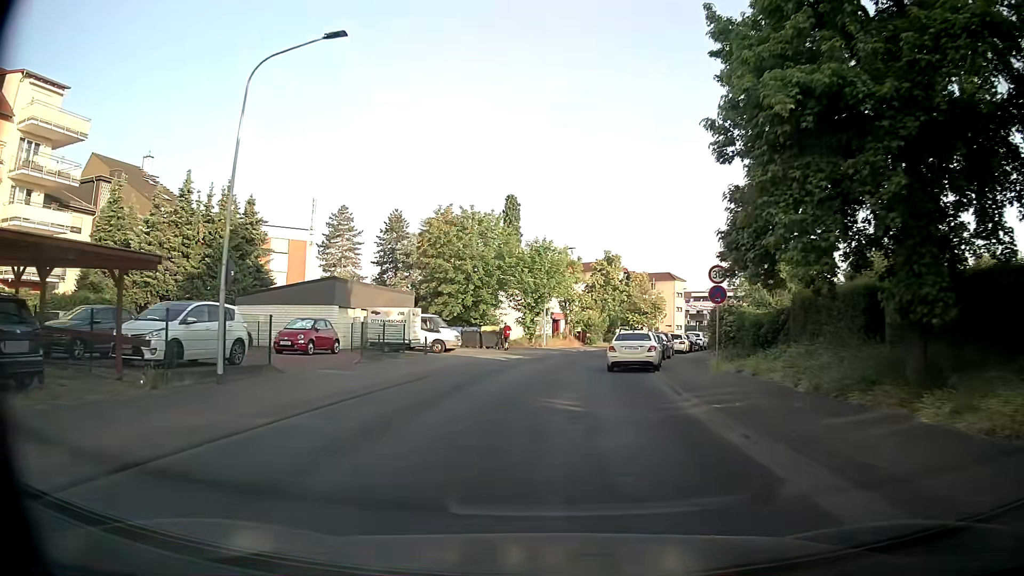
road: tertiary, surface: asphalt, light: Day
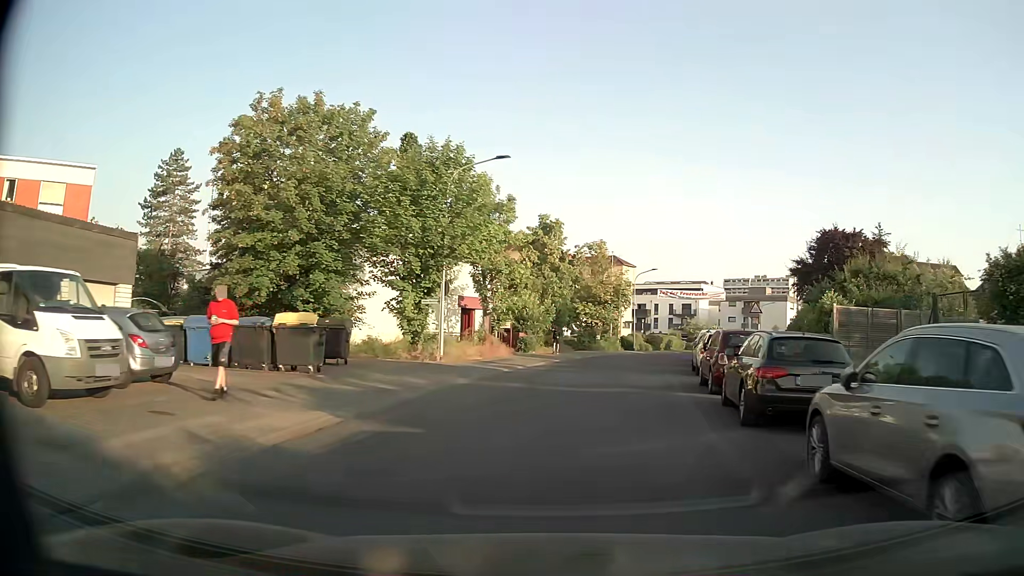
(+0.8, +27.3) m; +9°
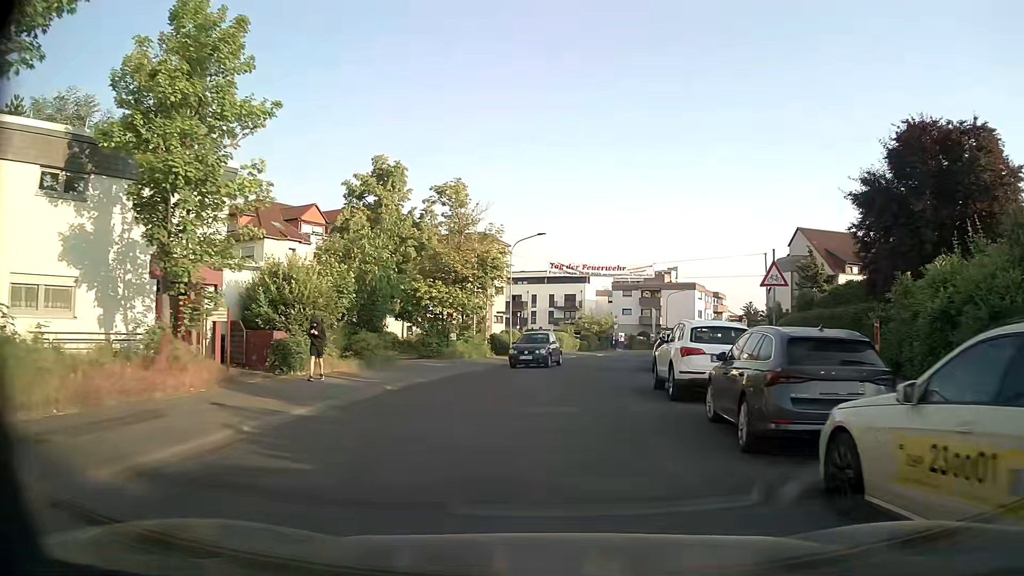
(+2.0, +20.9) m; +11°
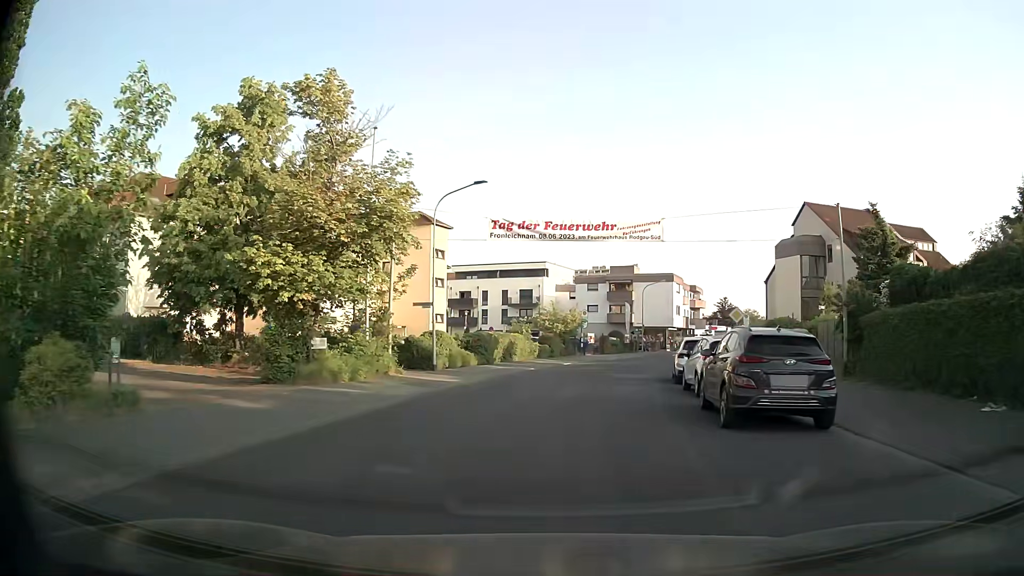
(+0.4, +14.9) m; +3°
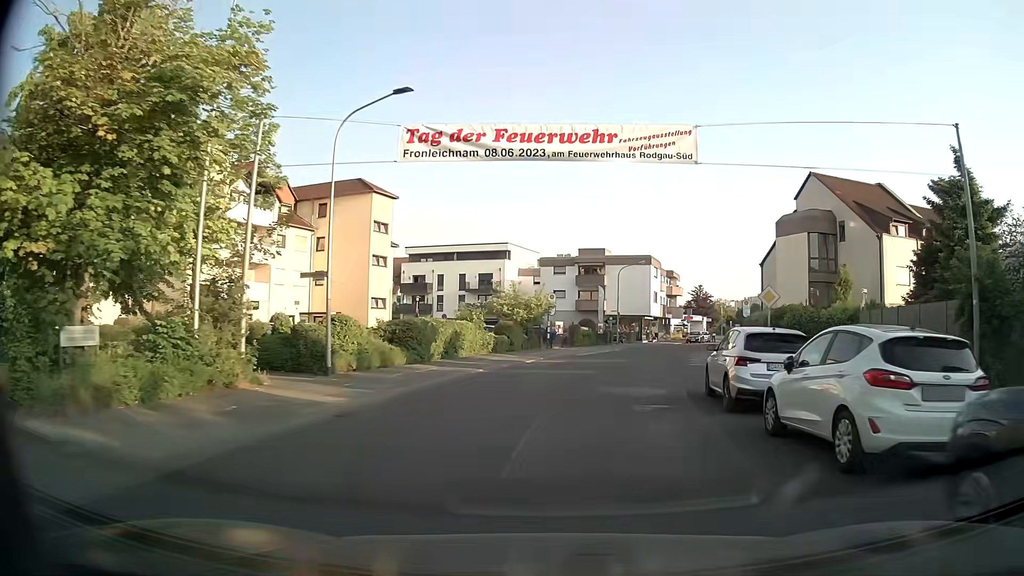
(+0.2, +9.7) m; +3°
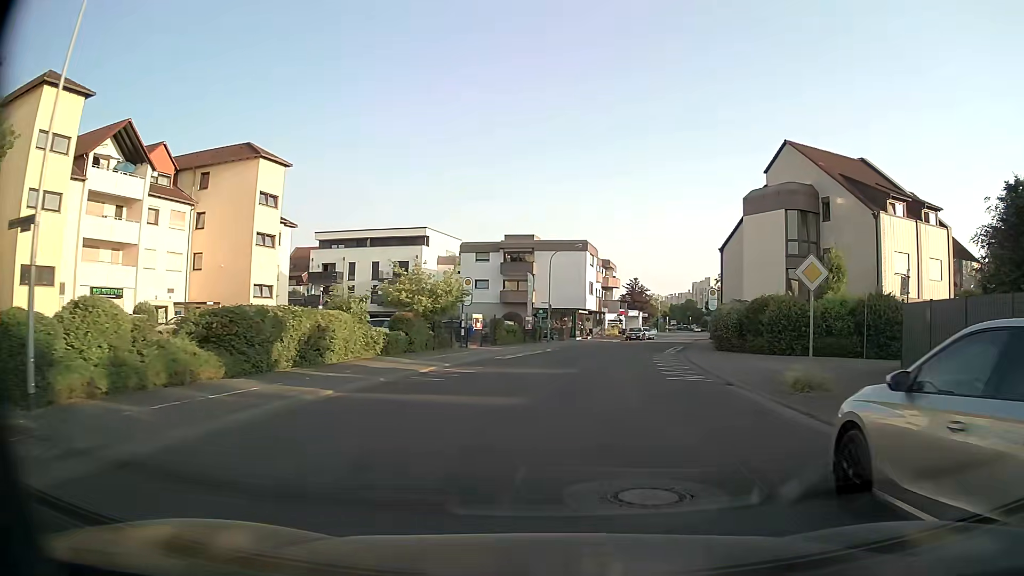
(+0.5, +9.6) m; +6°
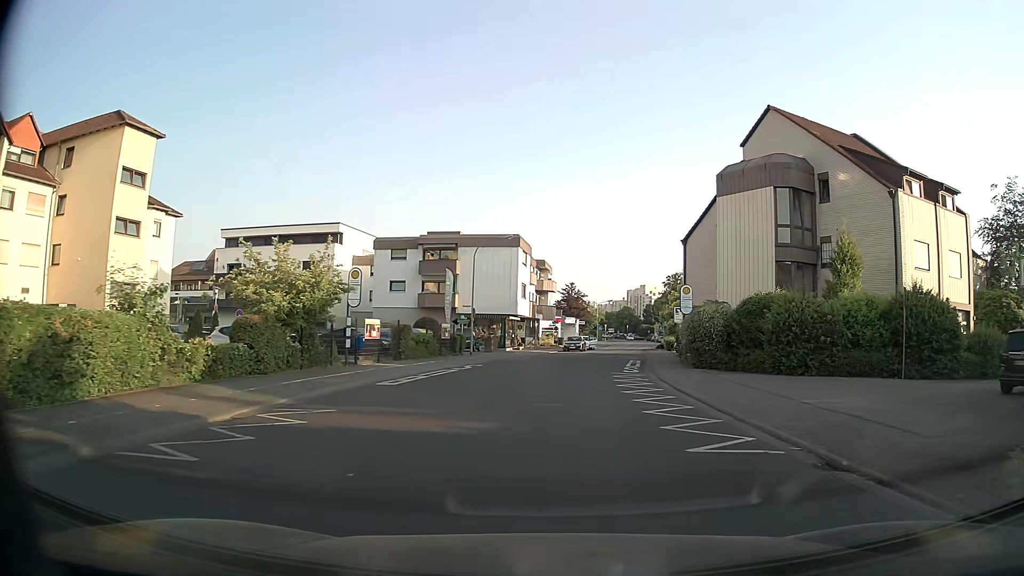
(+0.4, +9.7) m; +5°
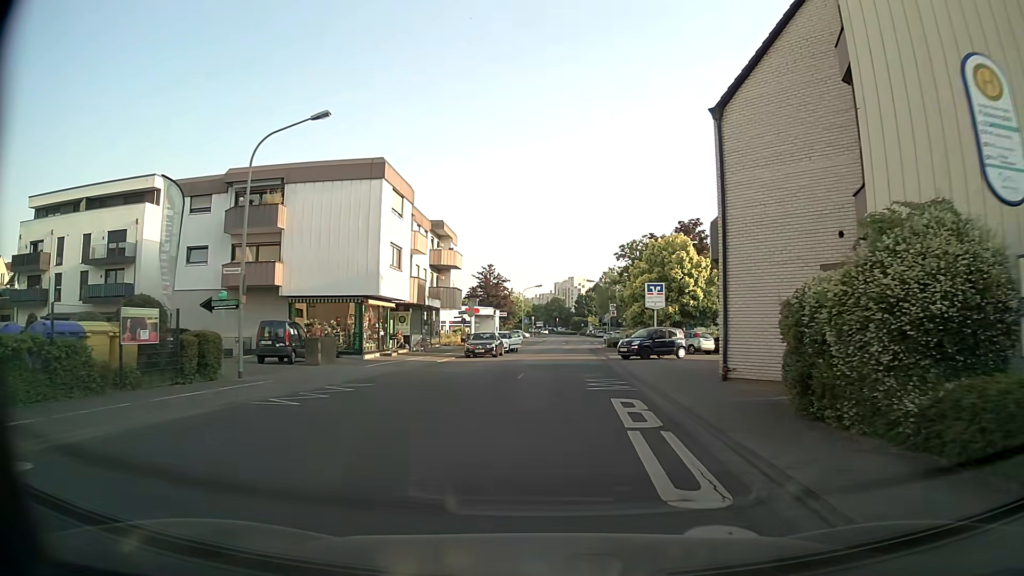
(+2.2, +24.7) m; +6°
